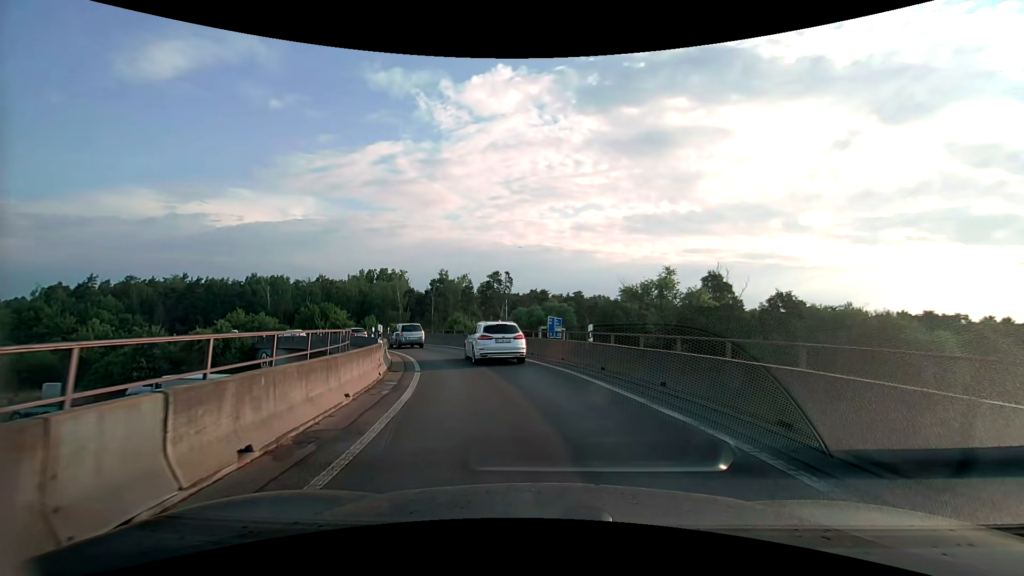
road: motorway_link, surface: asphalt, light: Day
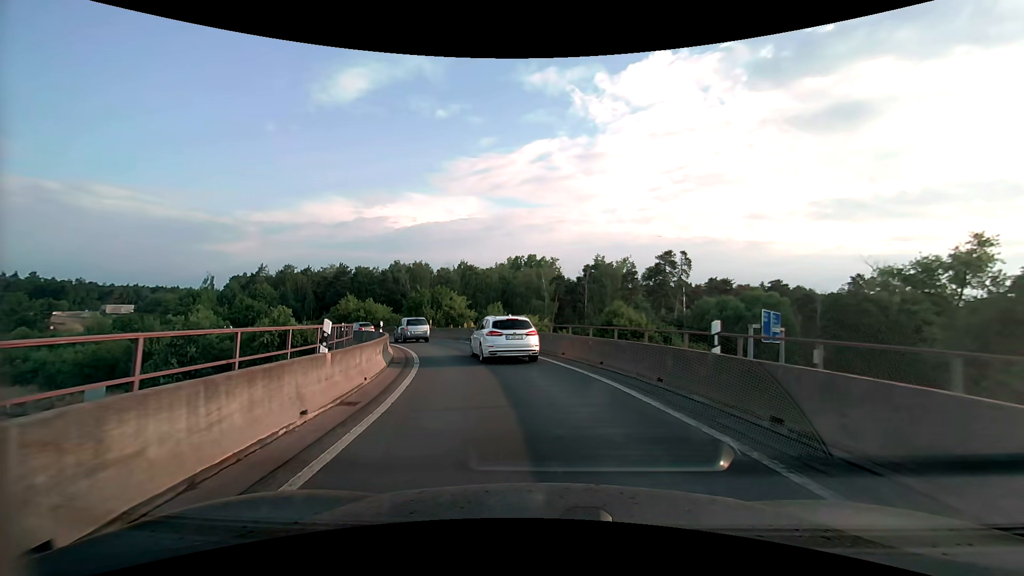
(-3.5, +22.7) m; -18°
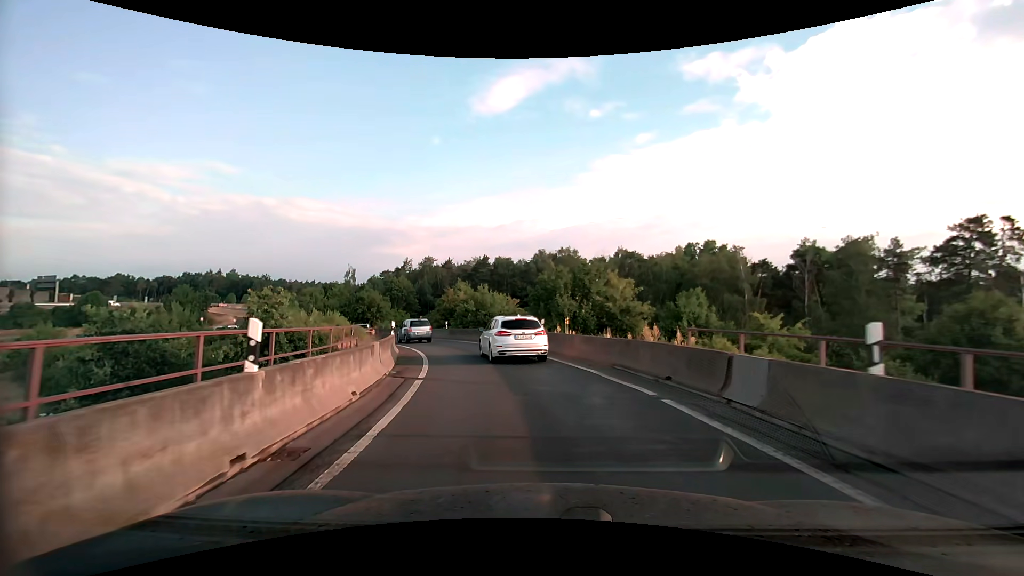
(-3.6, +22.7) m; -17°
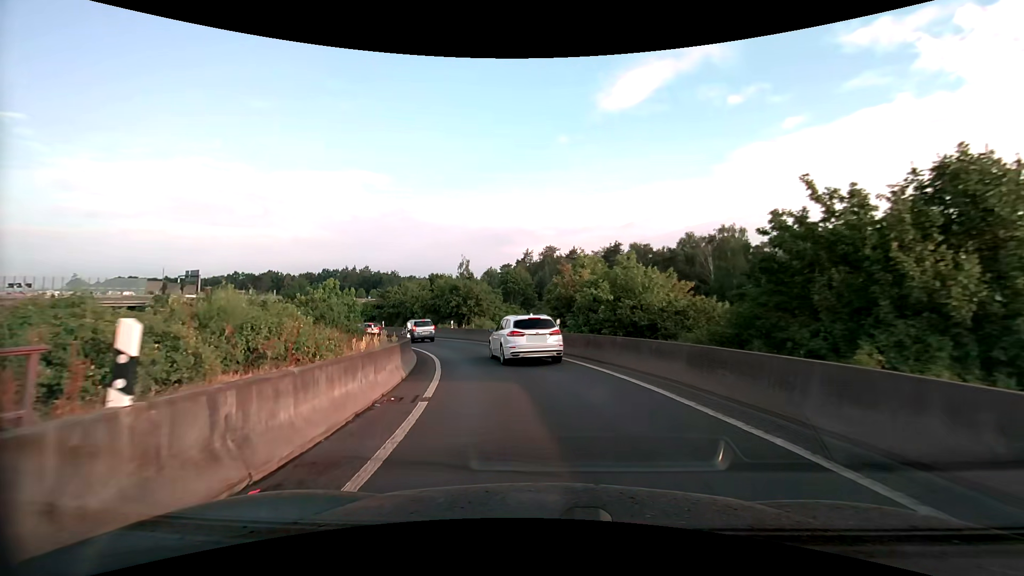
(-2.5, +18.8) m; -15°
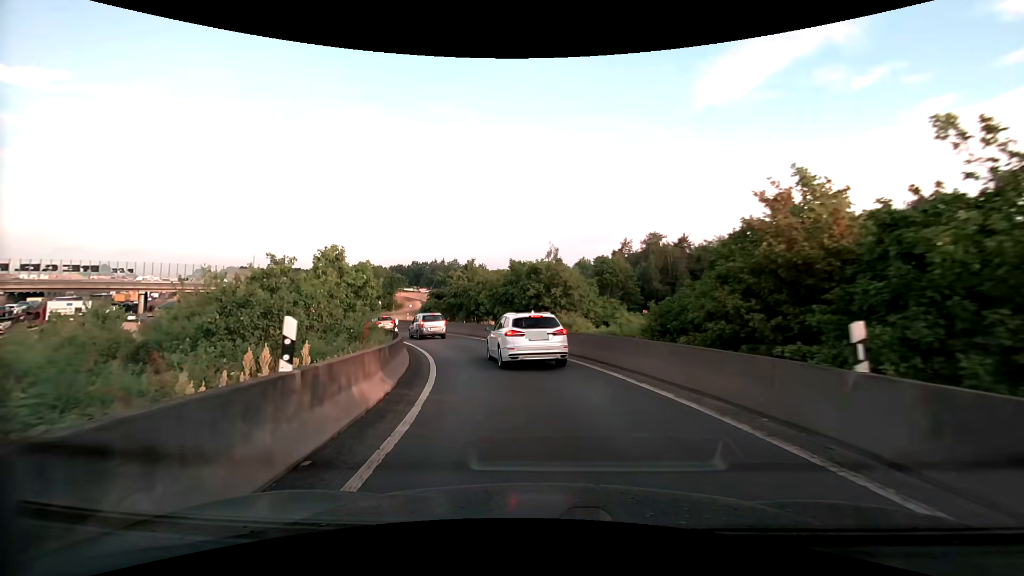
(-1.4, +14.9) m; -10°
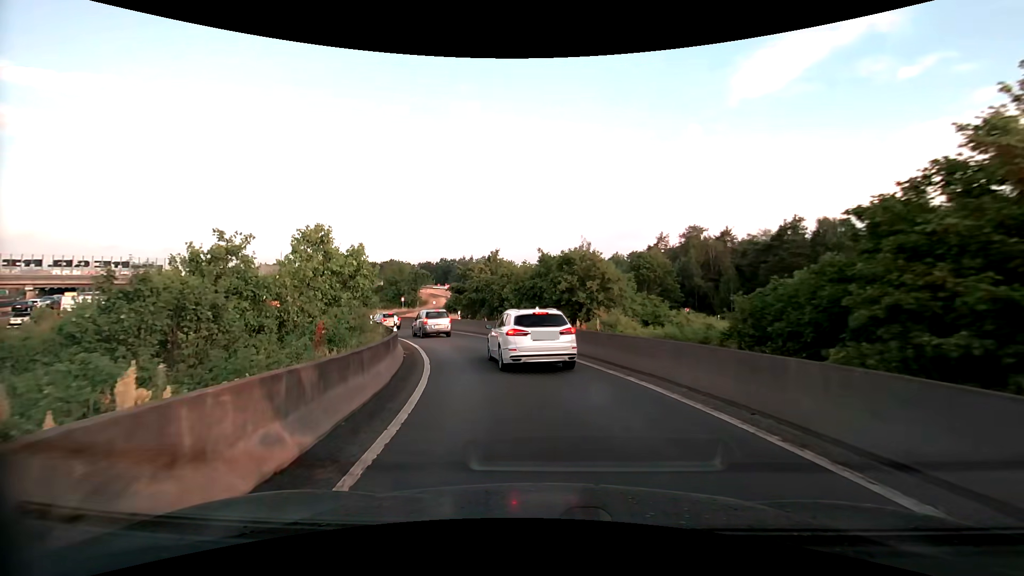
(-0.2, +4.9) m; -4°
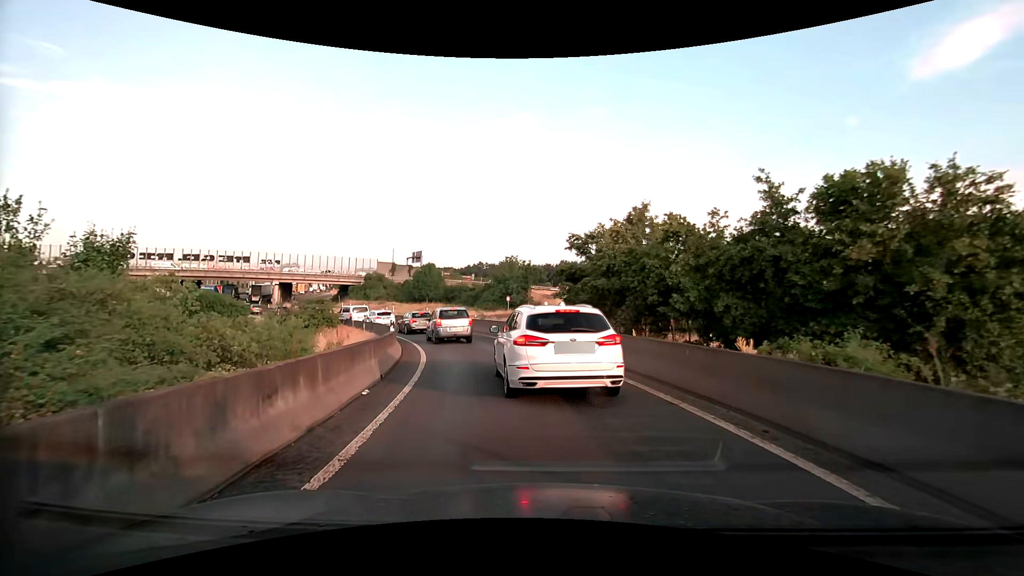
(-2.2, +18.1) m; -14°
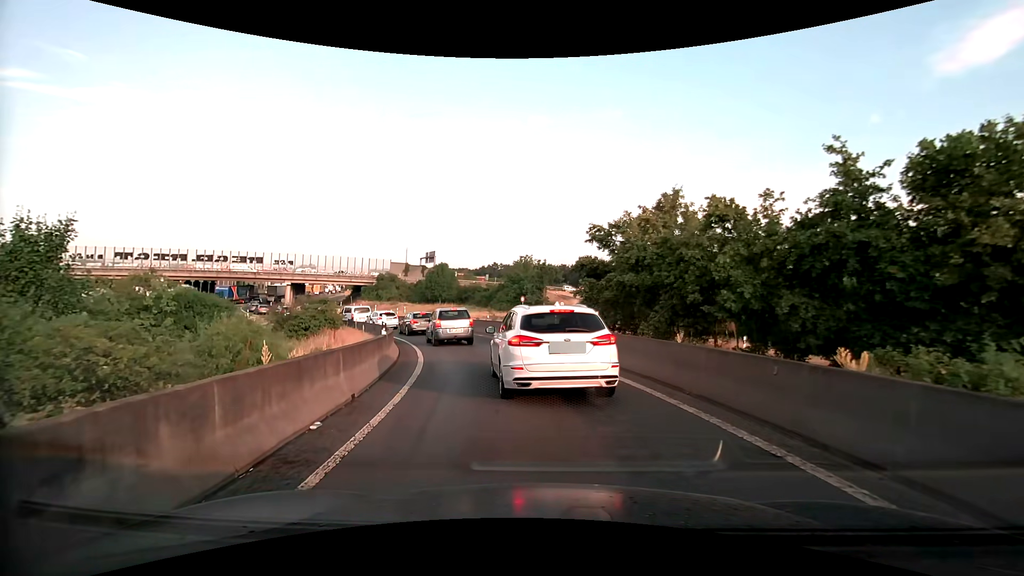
(-0.1, +2.6) m; -2°
